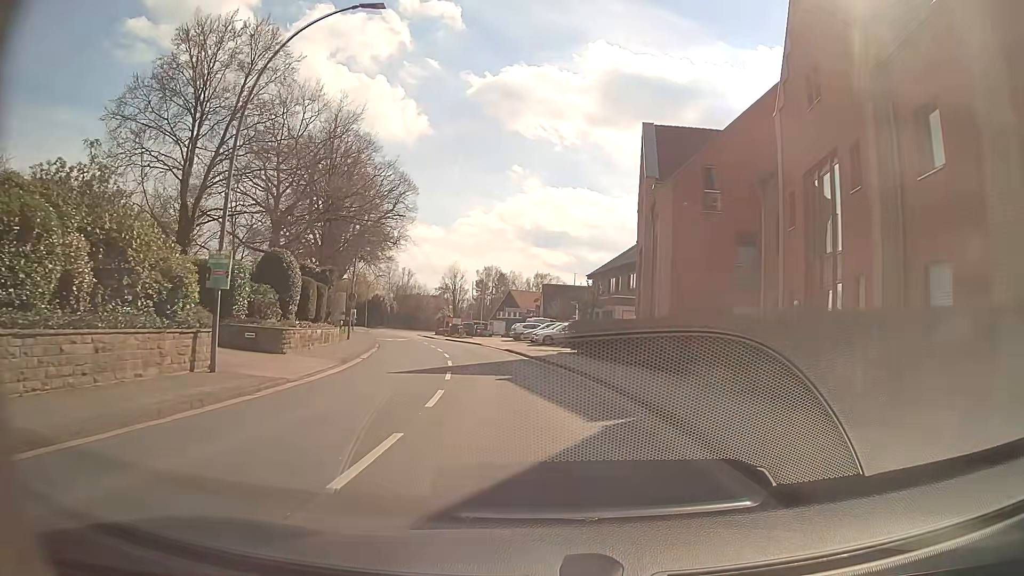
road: secondary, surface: asphalt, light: Day
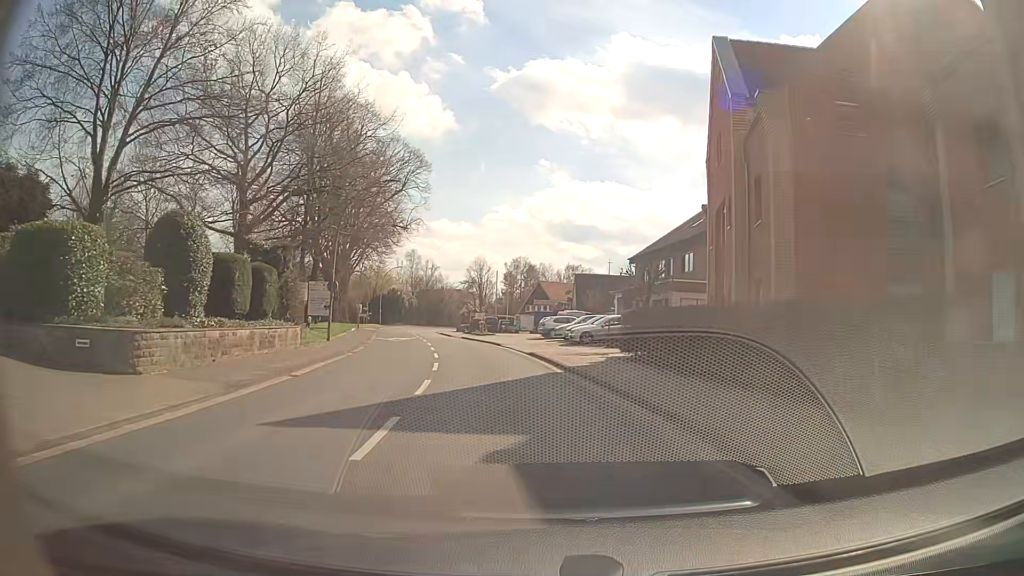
(-0.2, +10.5) m; -3°
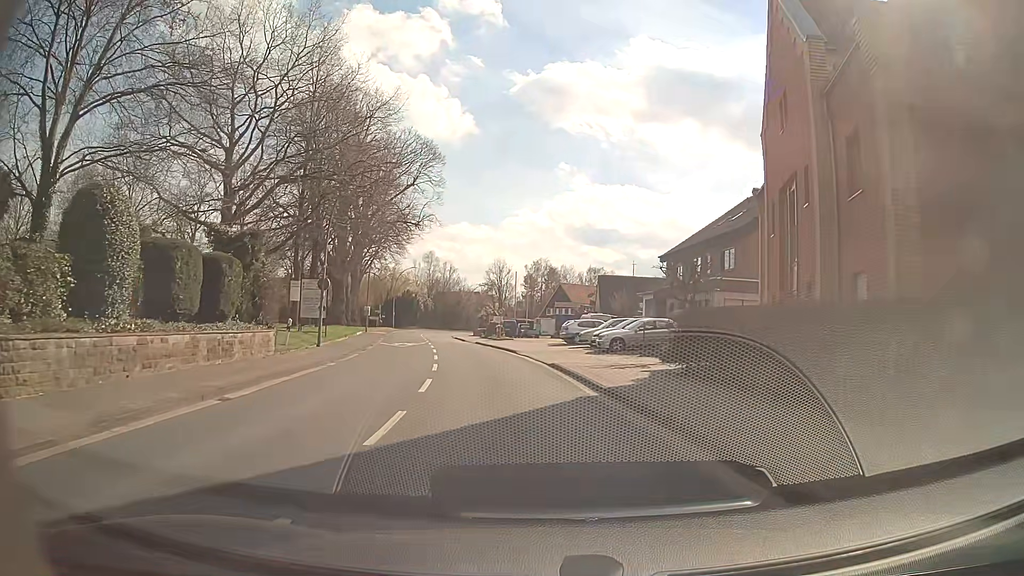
(-0.1, +4.9) m; -2°
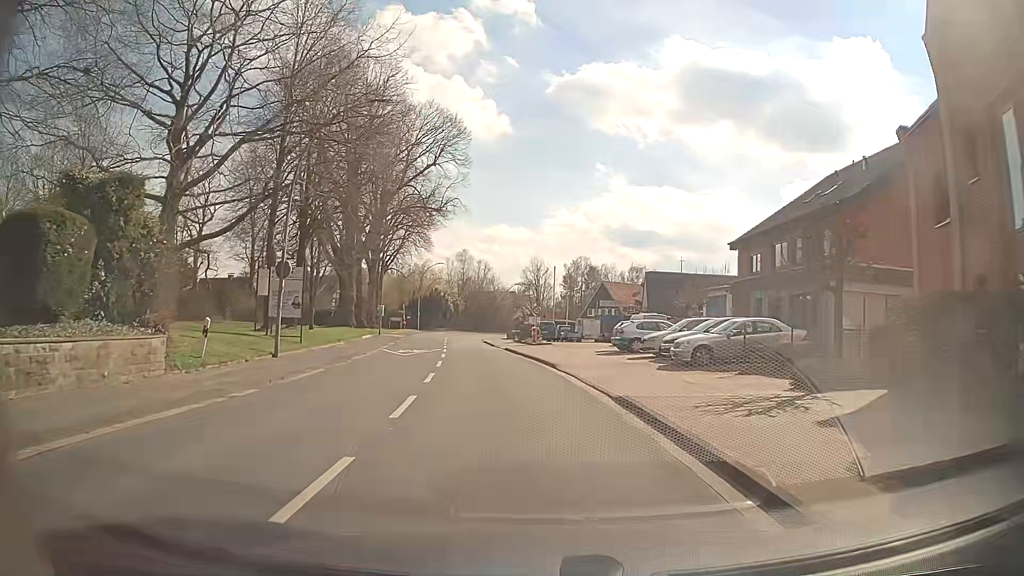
(-0.3, +9.4) m; -3°
